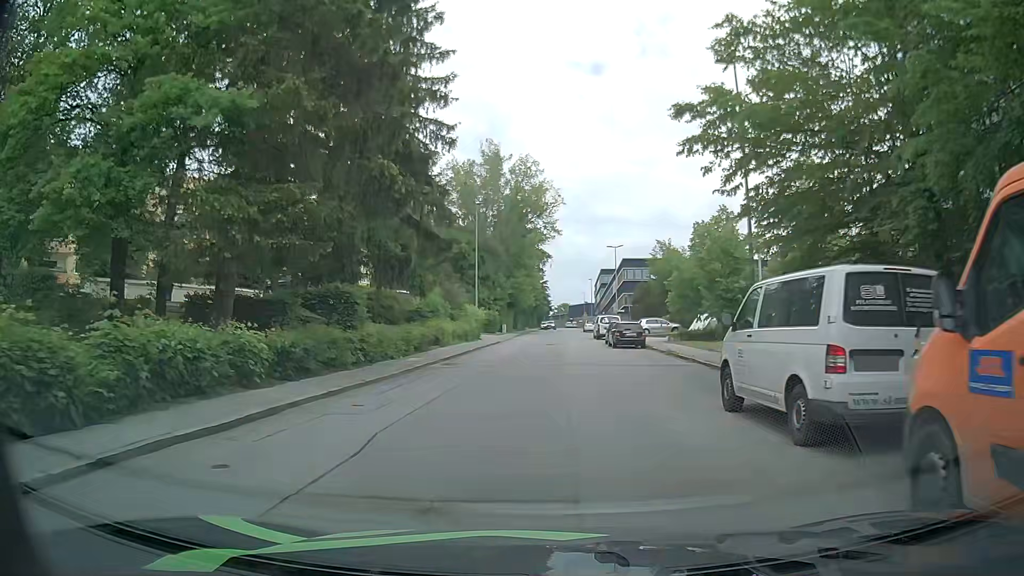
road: residential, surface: asphalt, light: Day
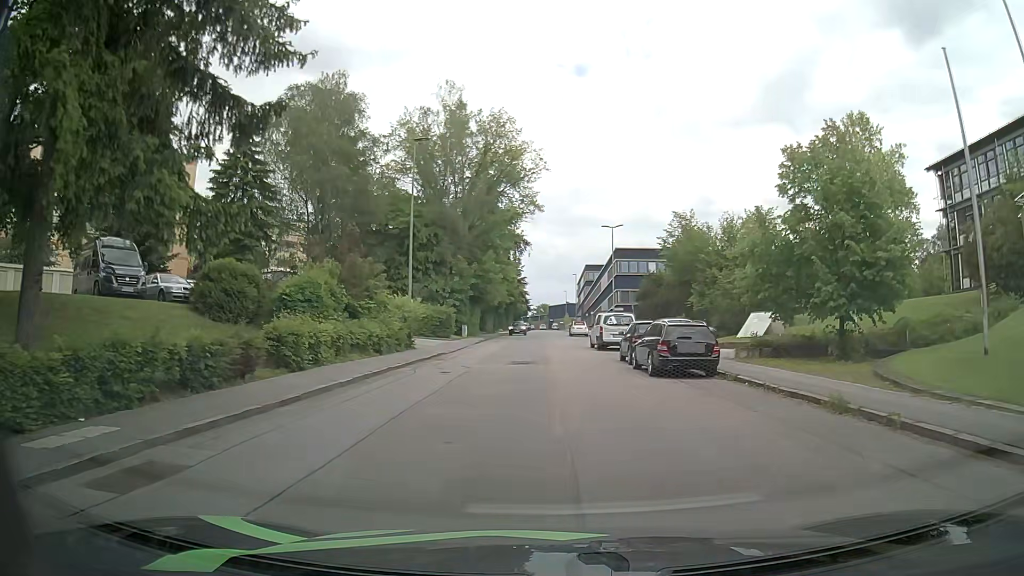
(+0.1, +18.5) m; +2°
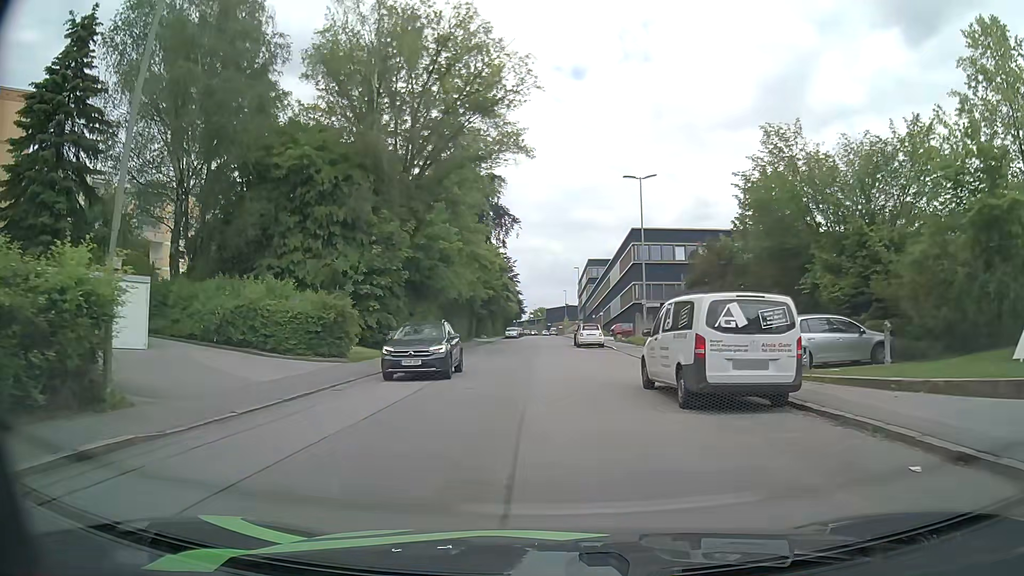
(+0.3, +22.8) m; 0°
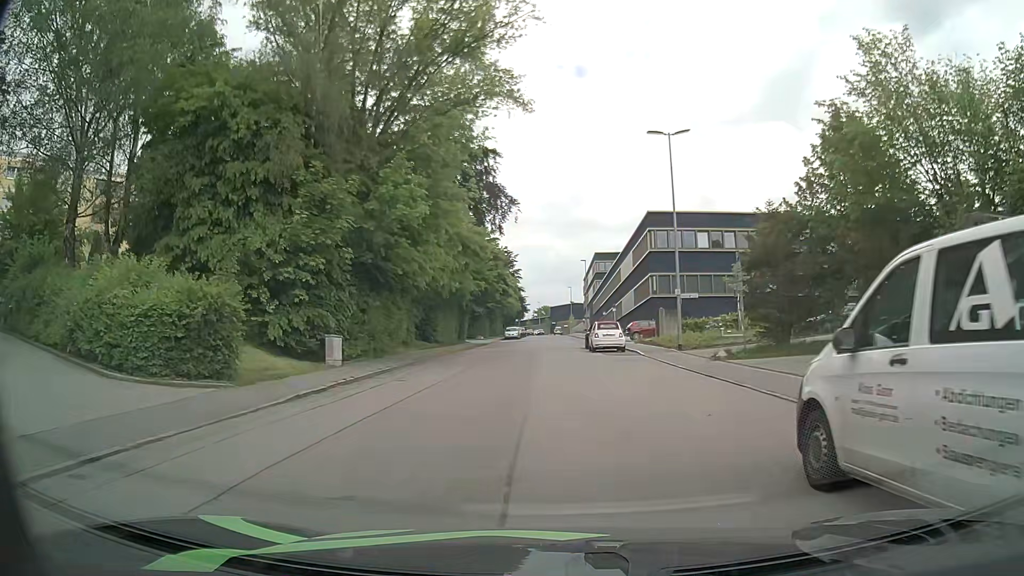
(0.0, +9.4) m; 0°
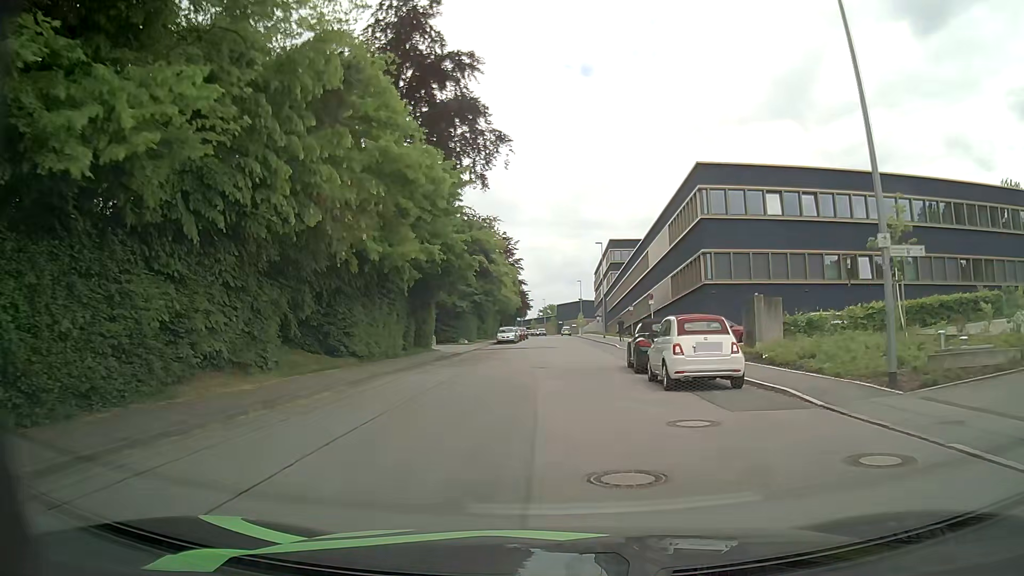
(0.0, +19.3) m; 0°
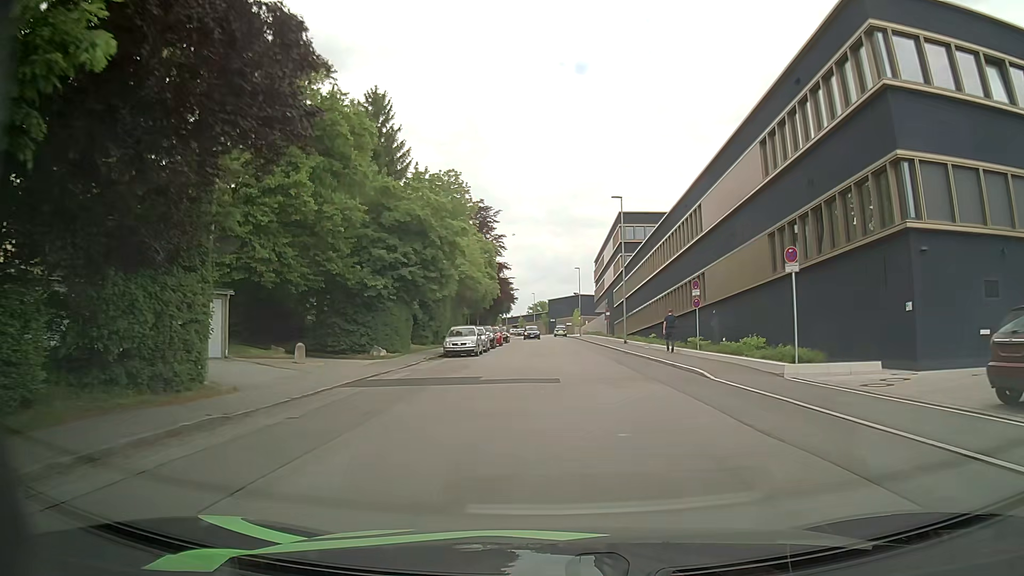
(-0.1, +26.0) m; 0°
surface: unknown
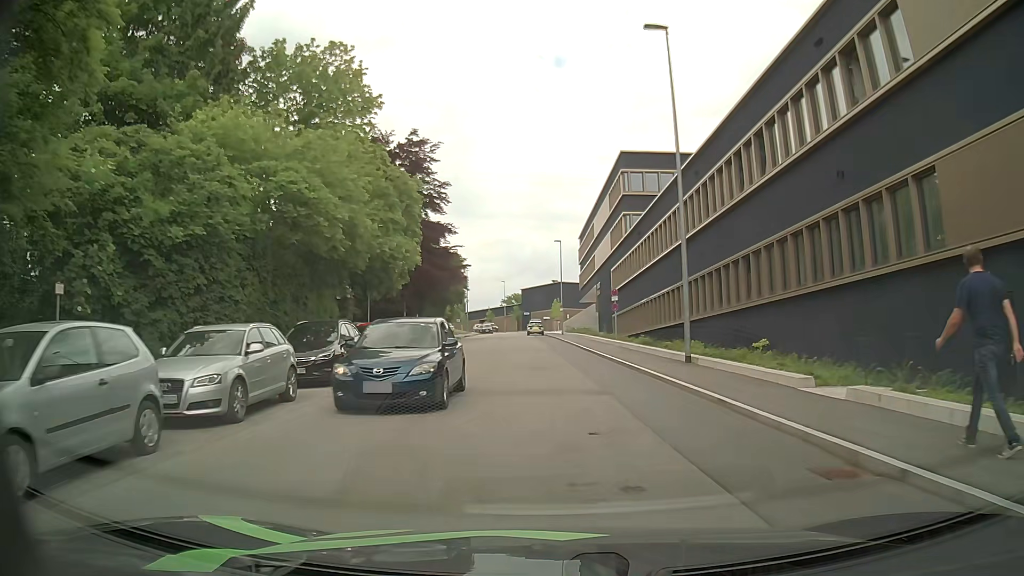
(+0.8, +27.6) m; +1°
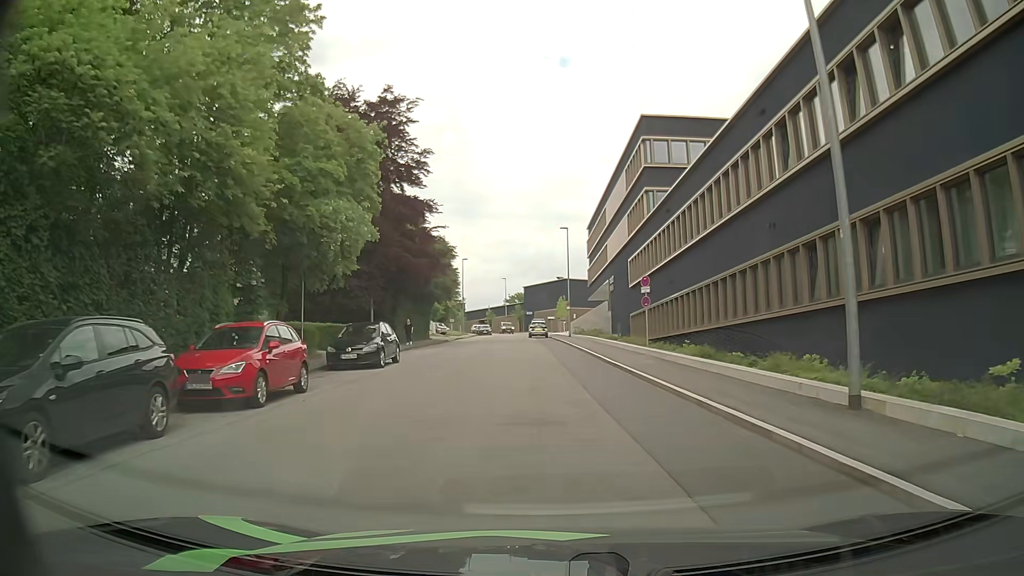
(+0.1, +10.1) m; 0°
(0, +10) (0, +20) (0, +30) (-1, +40) (-2, +50) (-2, +60) (-3, +70) (-3, +80) (-3, +90) (-3, +100) m
